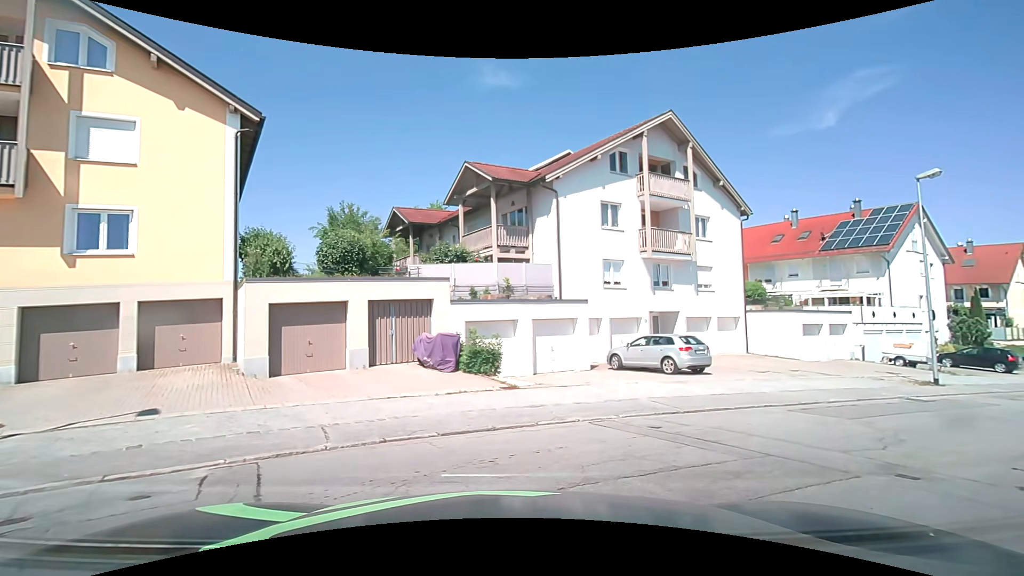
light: Day
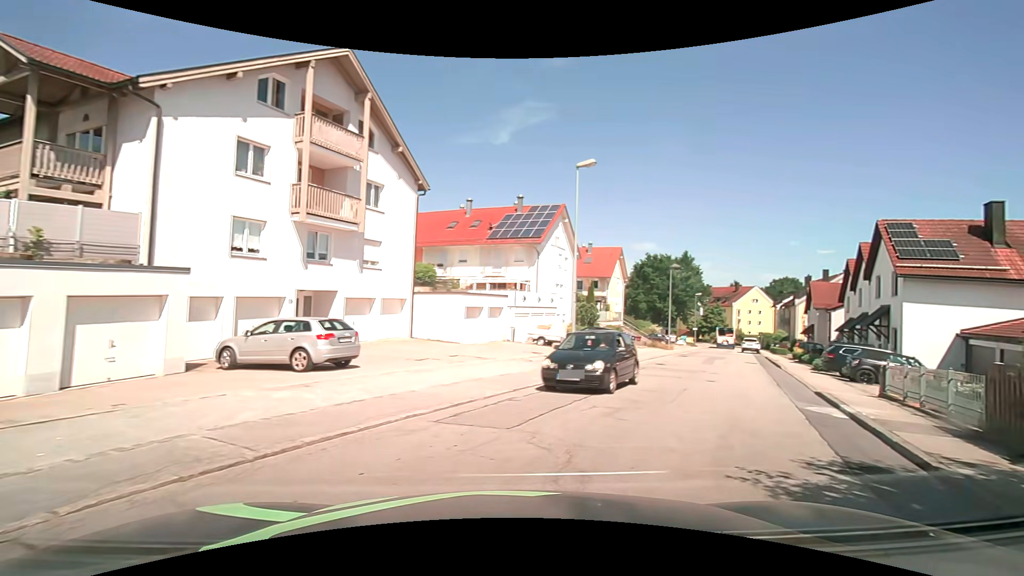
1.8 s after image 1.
(+1.5, +4.6) m; +36°
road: unclassified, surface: asphalt
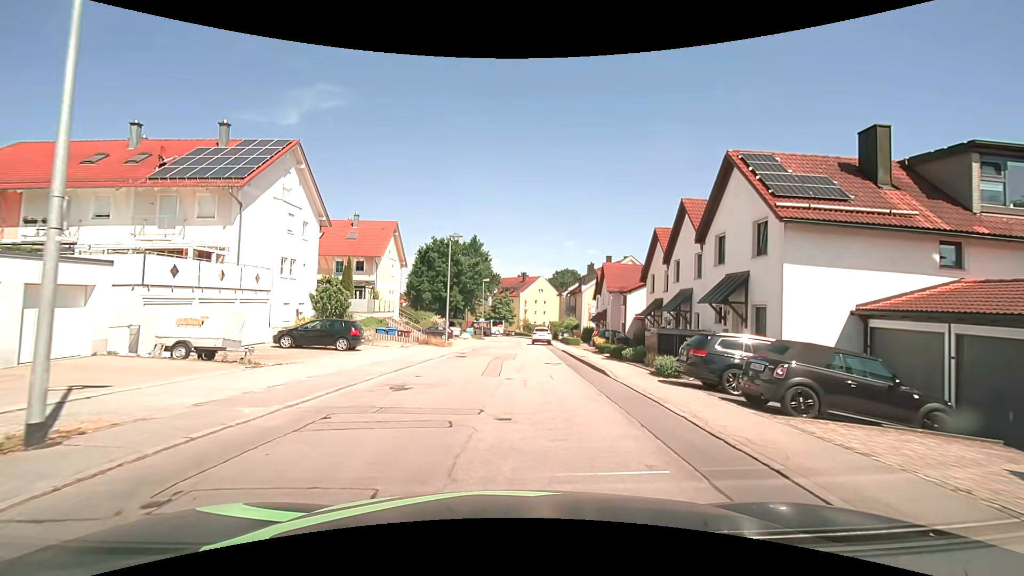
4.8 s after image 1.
(+4.8, +13.0) m; +24°
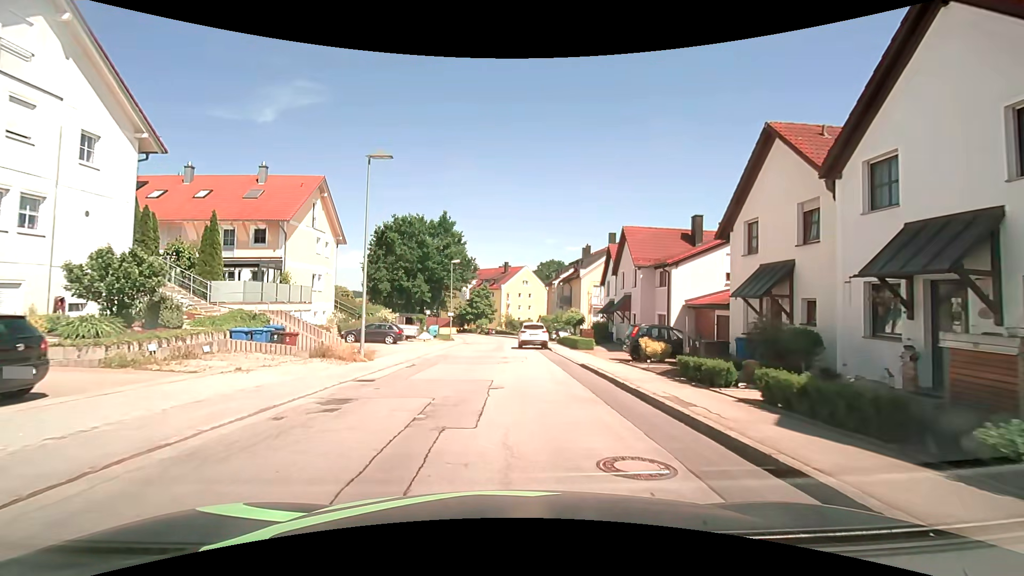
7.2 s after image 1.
(+0.6, +16.2) m; +2°
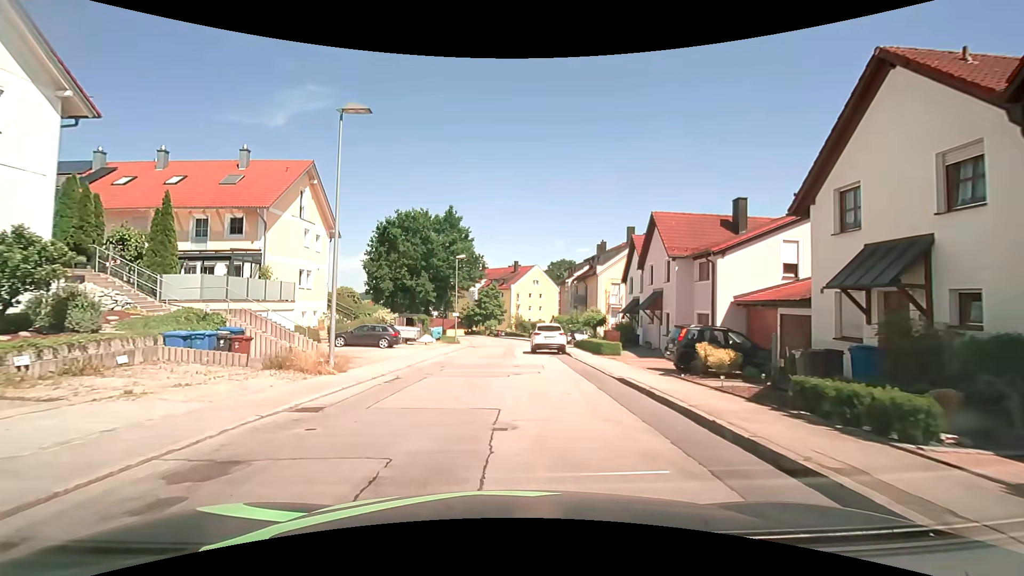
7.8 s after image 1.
(0.0, +4.4) m; -1°
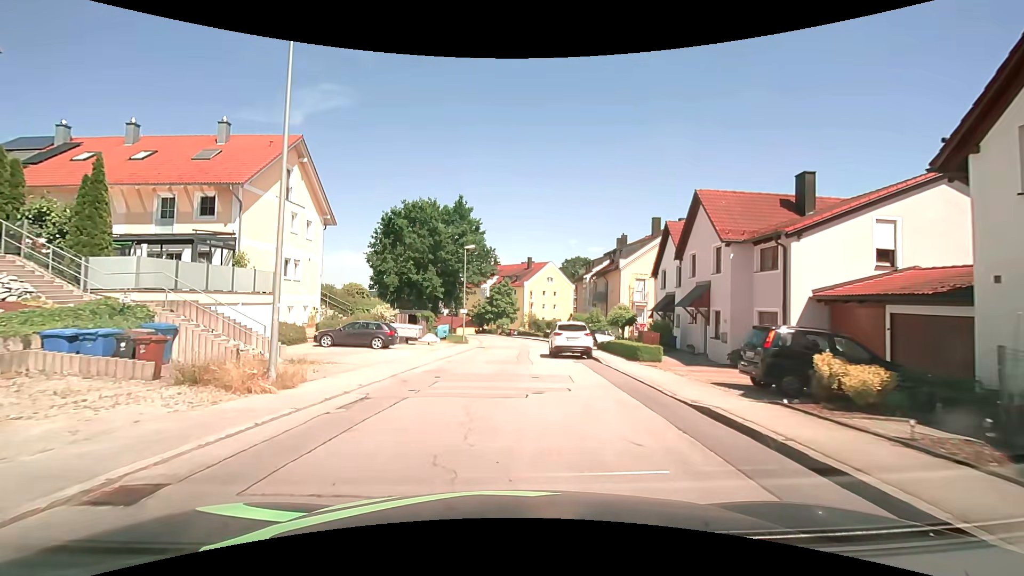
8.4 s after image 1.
(-0.1, +4.5) m; -1°
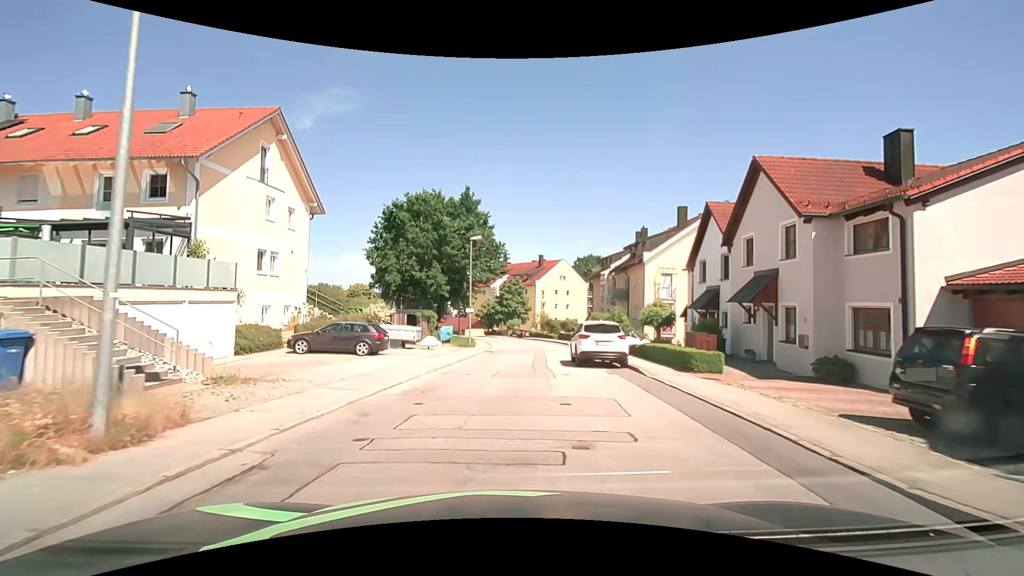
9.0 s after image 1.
(0.0, +4.6) m; 0°
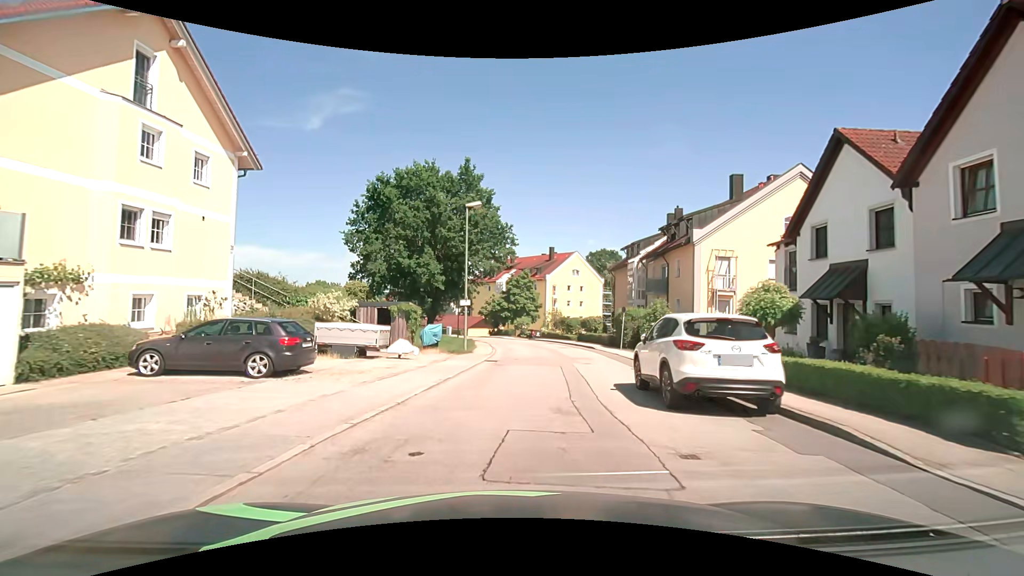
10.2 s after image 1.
(-0.3, +9.5) m; -2°
(0, +10) (+1, +20) (+2, +30) (+2, +40) (+1, +50) (-1, +60) (-5, +69) (-11, +77) (-17, +85) (-23, +93) m
